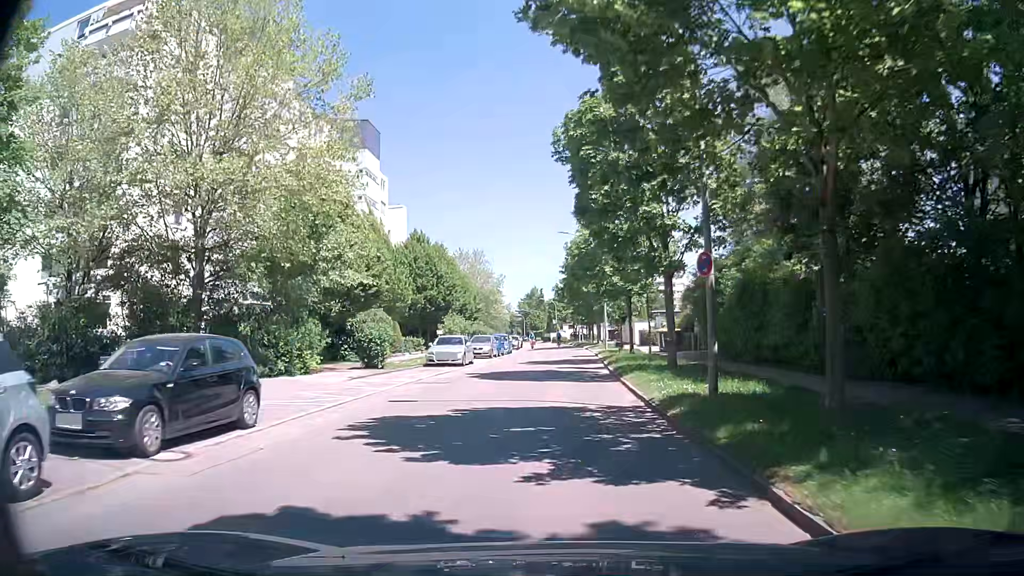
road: residential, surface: asphalt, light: Day
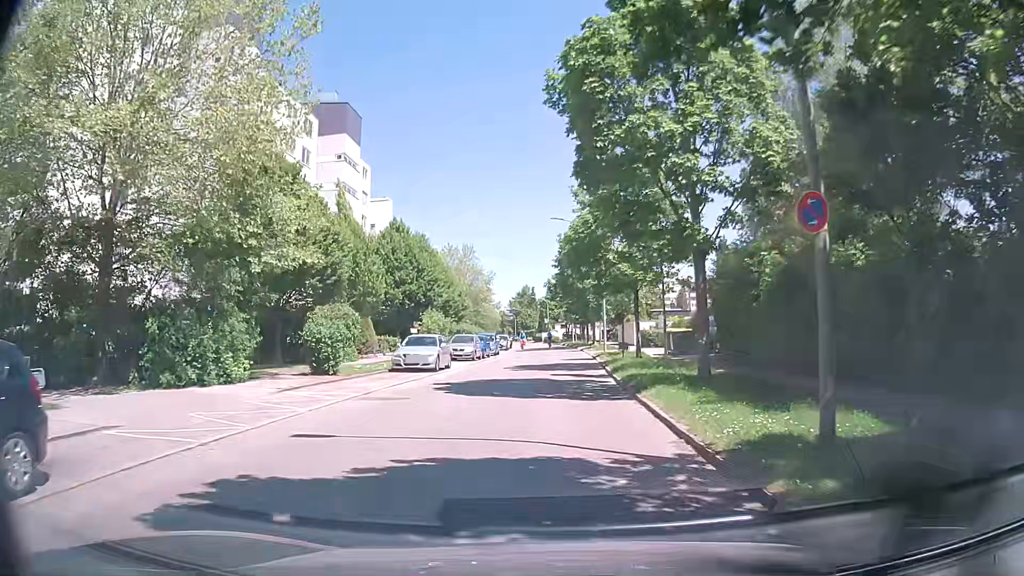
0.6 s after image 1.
(0.0, +5.1) m; +1°
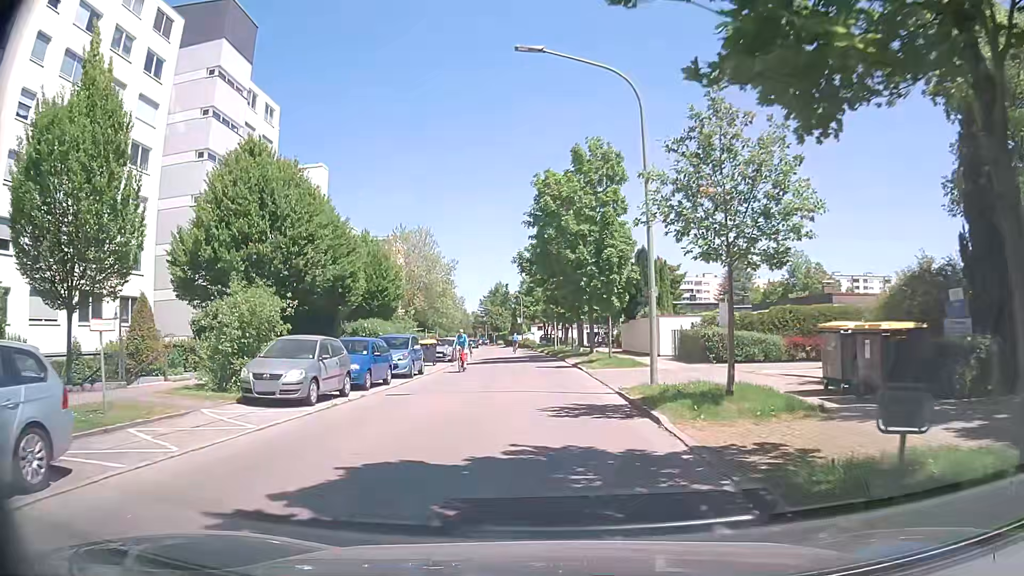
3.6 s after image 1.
(+0.1, +23.2) m; +1°
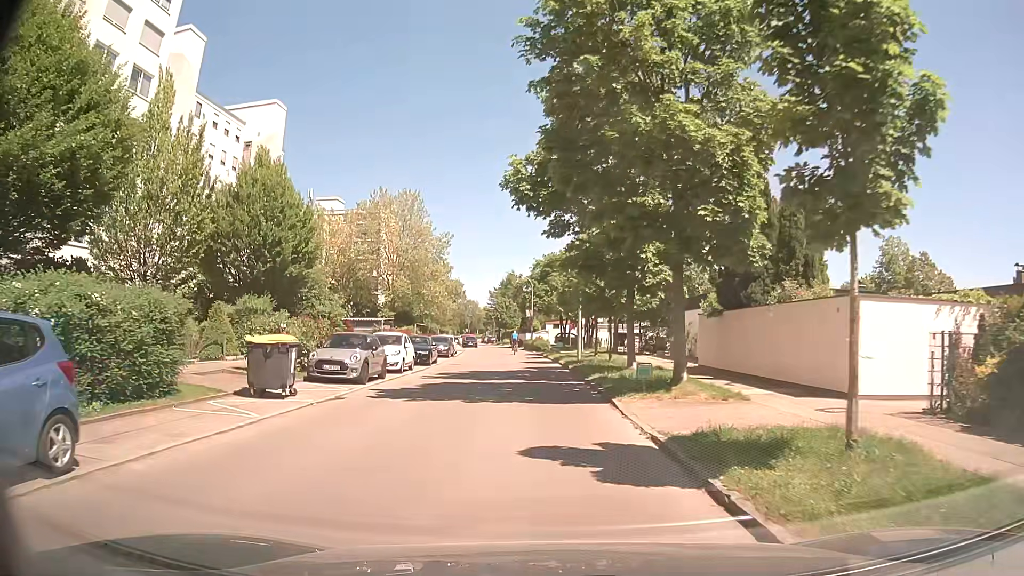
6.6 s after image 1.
(+0.1, +21.9) m; 0°
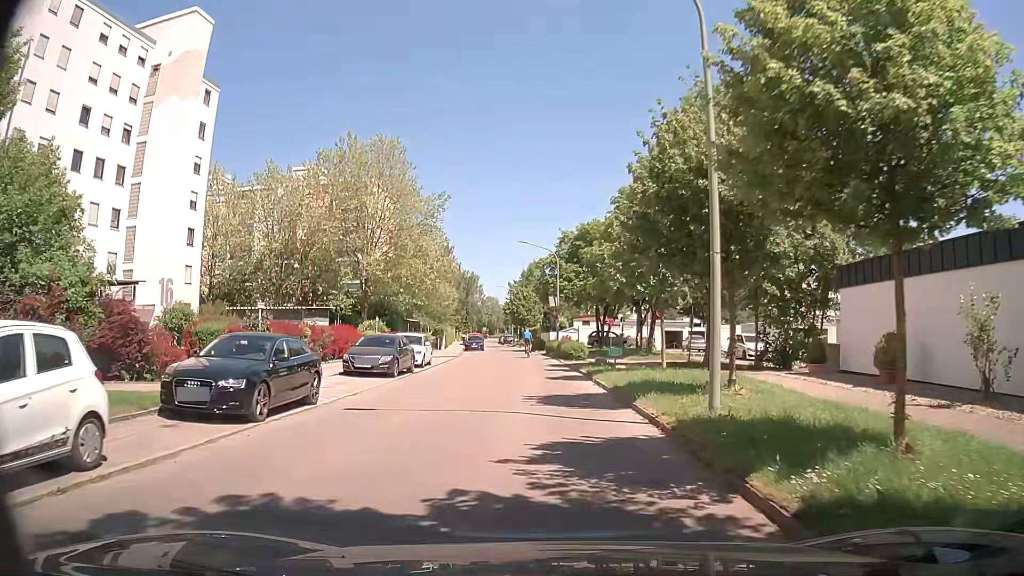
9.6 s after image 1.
(-0.5, +21.7) m; -2°
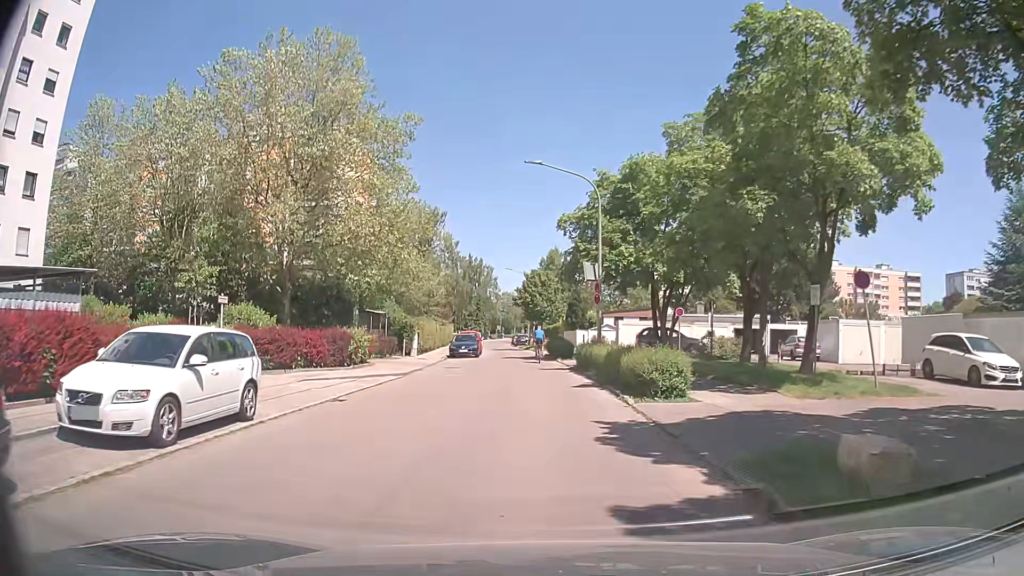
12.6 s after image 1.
(-0.7, +21.5) m; -3°
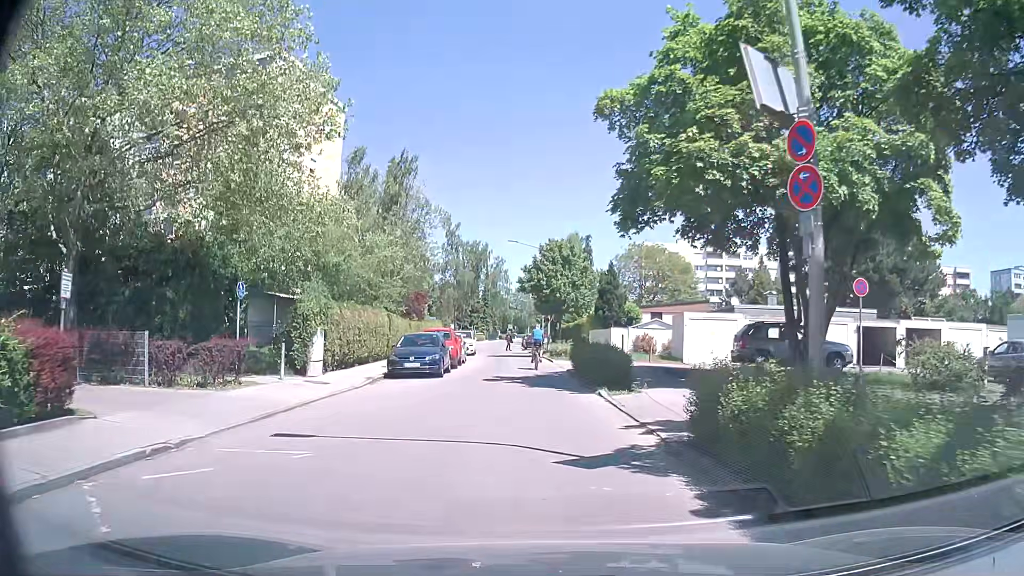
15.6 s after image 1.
(0.0, +19.3) m; -1°
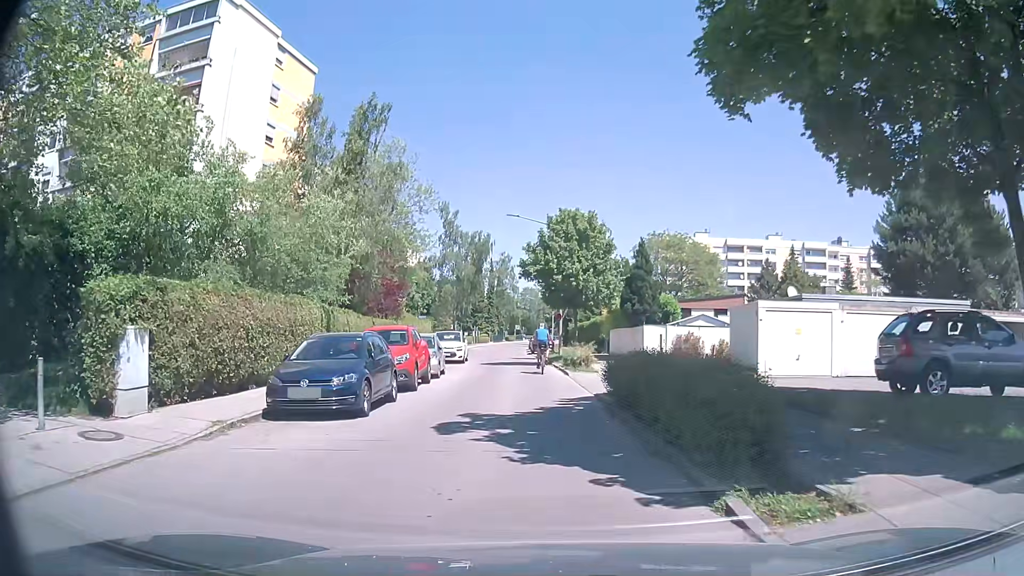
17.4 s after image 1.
(0.0, +10.2) m; 0°
(0, +10) (-1, +20) (-1, +30) (-2, +40) (-3, +50) (-4, +60) (-4, +70) (-4, +80) (-4, +90) (-5, +100) m
